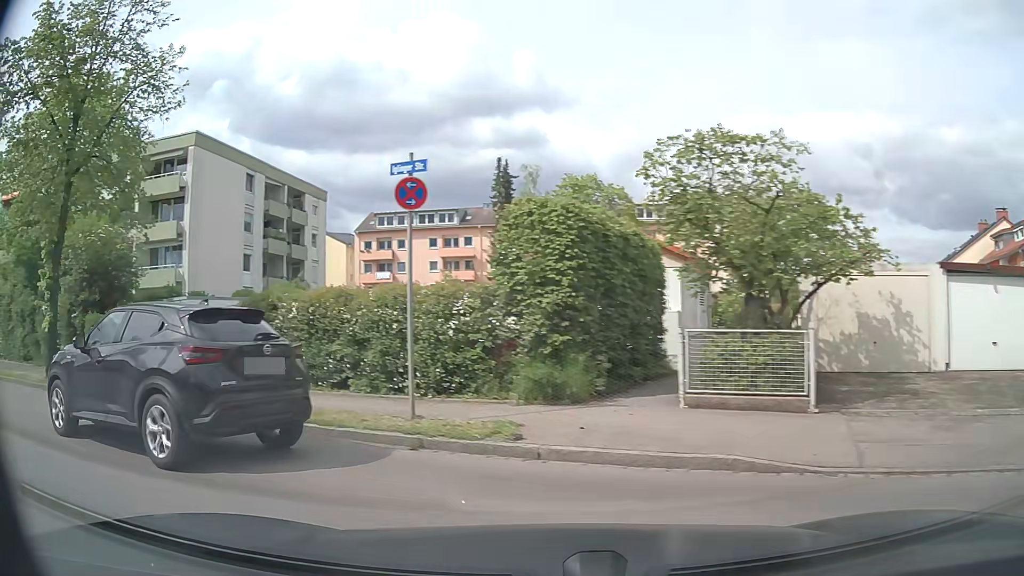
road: residential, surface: asphalt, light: Day
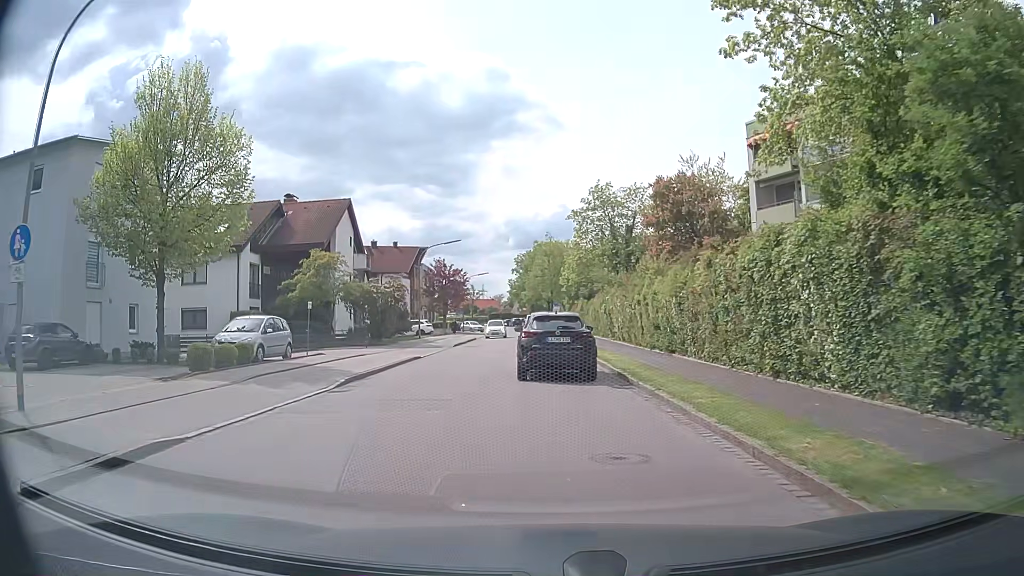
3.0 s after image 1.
(-12.8, +11.7) m; -66°
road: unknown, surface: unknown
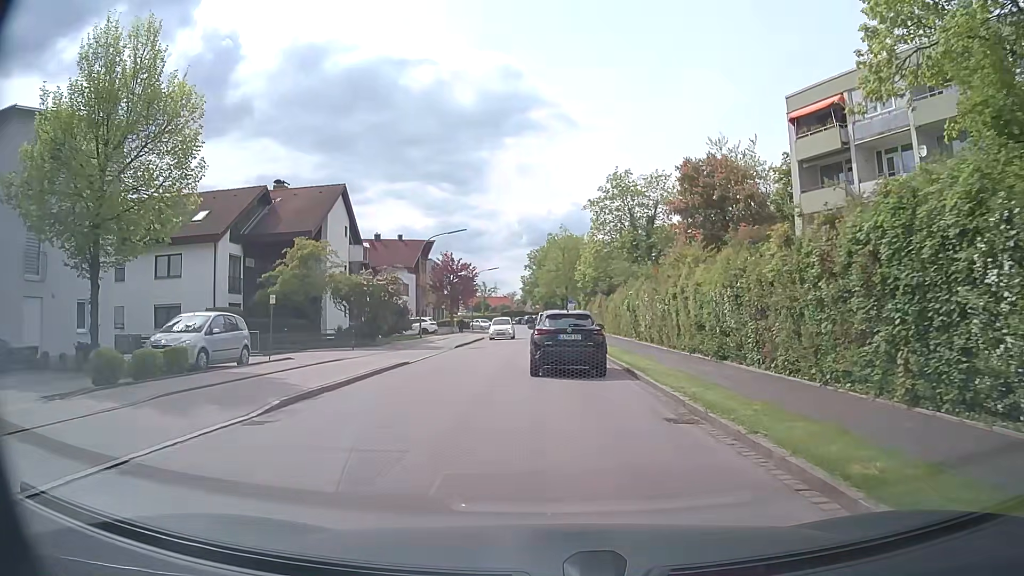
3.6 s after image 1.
(0.0, +5.0) m; -1°
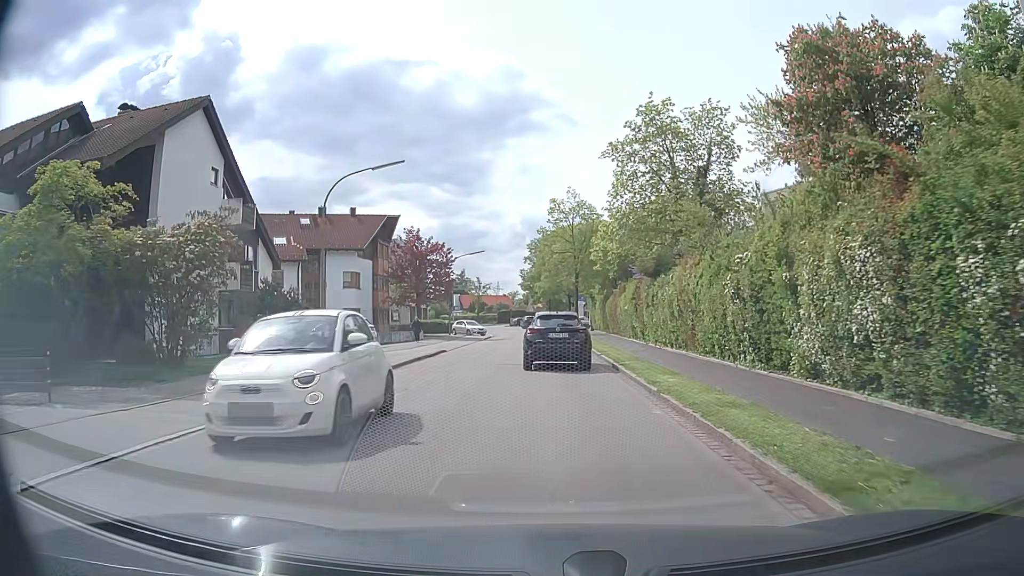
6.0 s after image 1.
(+0.3, +20.4) m; 0°
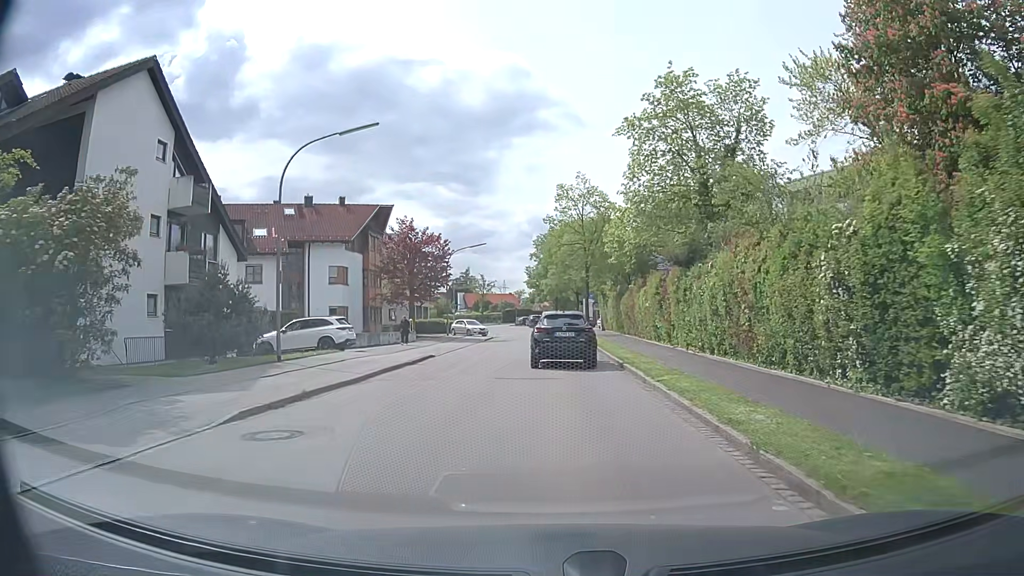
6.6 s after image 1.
(0.0, +5.1) m; -1°
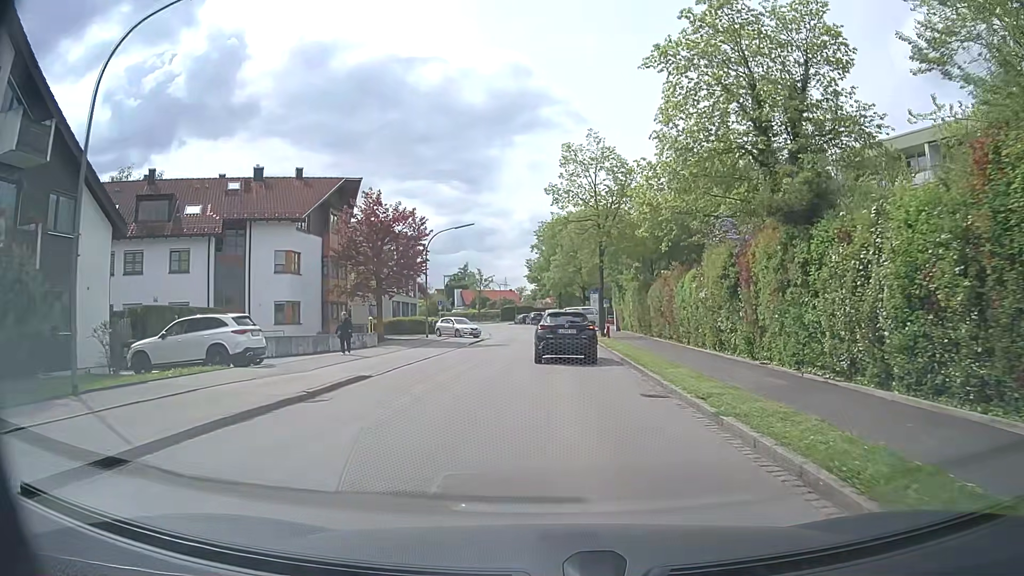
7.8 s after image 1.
(0.0, +10.3) m; 0°
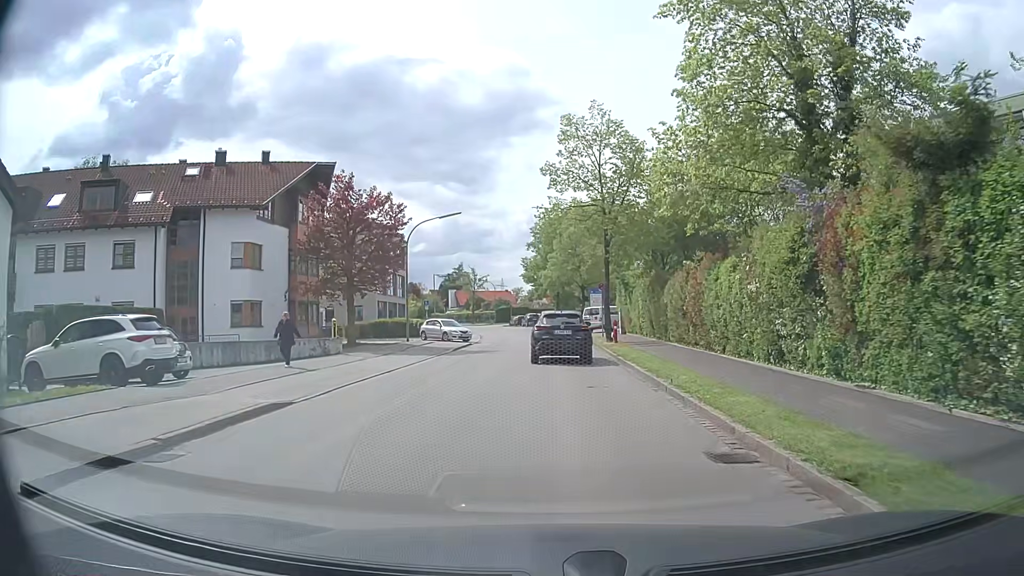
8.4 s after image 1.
(0.0, +5.2) m; +1°
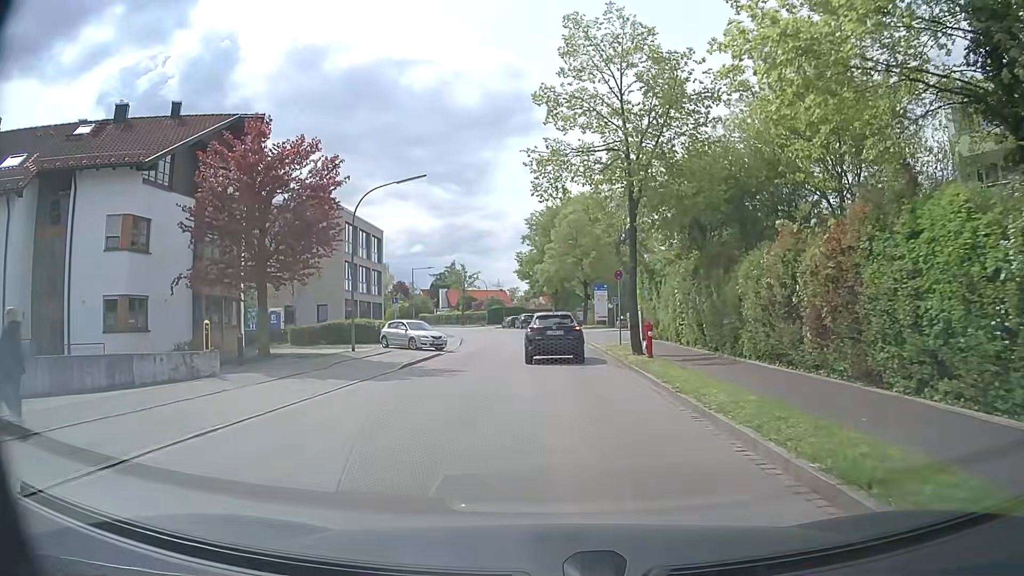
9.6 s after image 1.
(0.0, +10.6) m; -1°
(0, +10) (0, +20) (0, +30) (+2, +40) (+8, +47) (+17, +52) (+26, +56) (+35, +61) (+45, +64) (+54, +68) m
